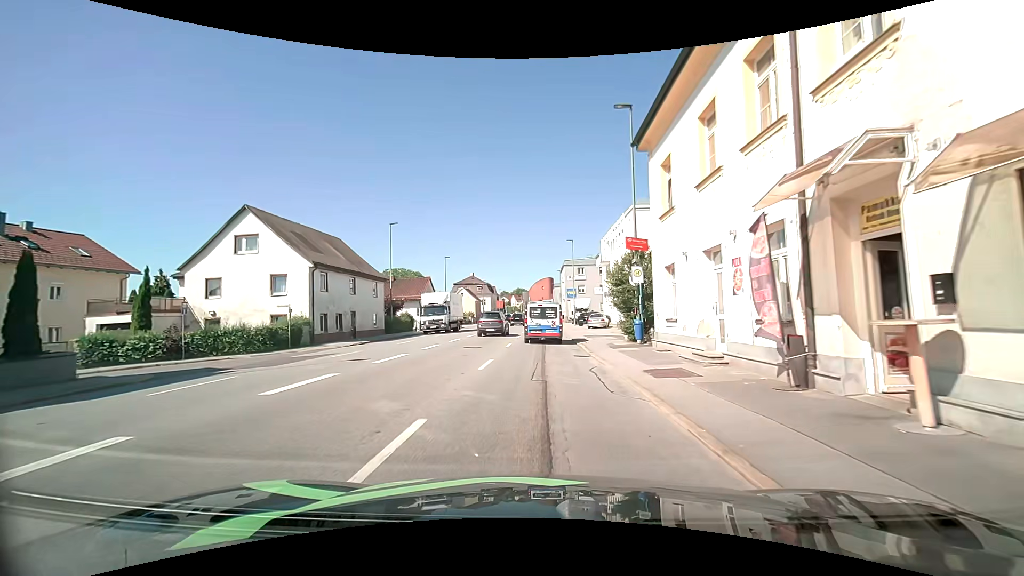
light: Day
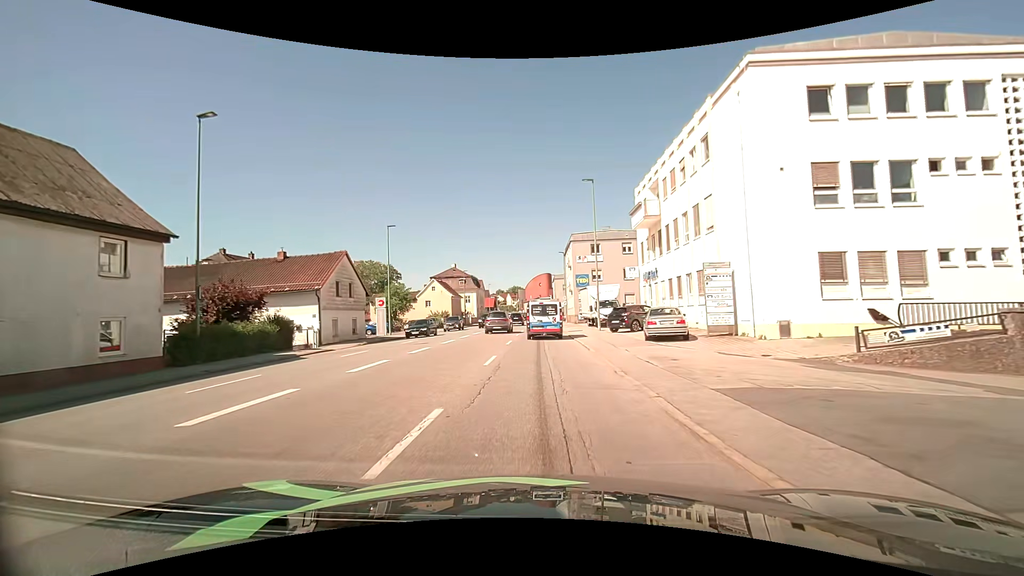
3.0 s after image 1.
(+0.2, +26.3) m; +1°
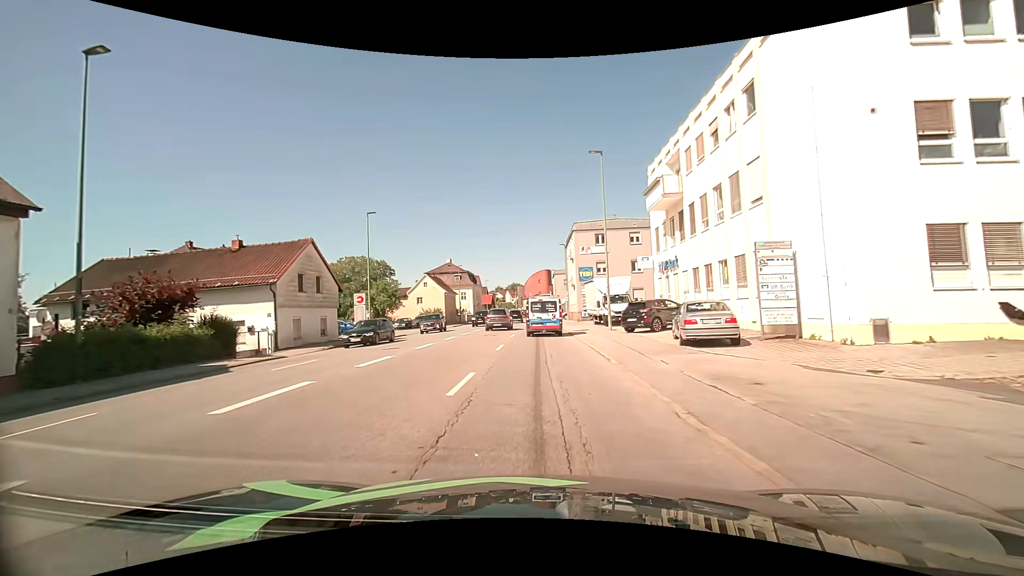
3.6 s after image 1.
(0.0, +5.2) m; 0°
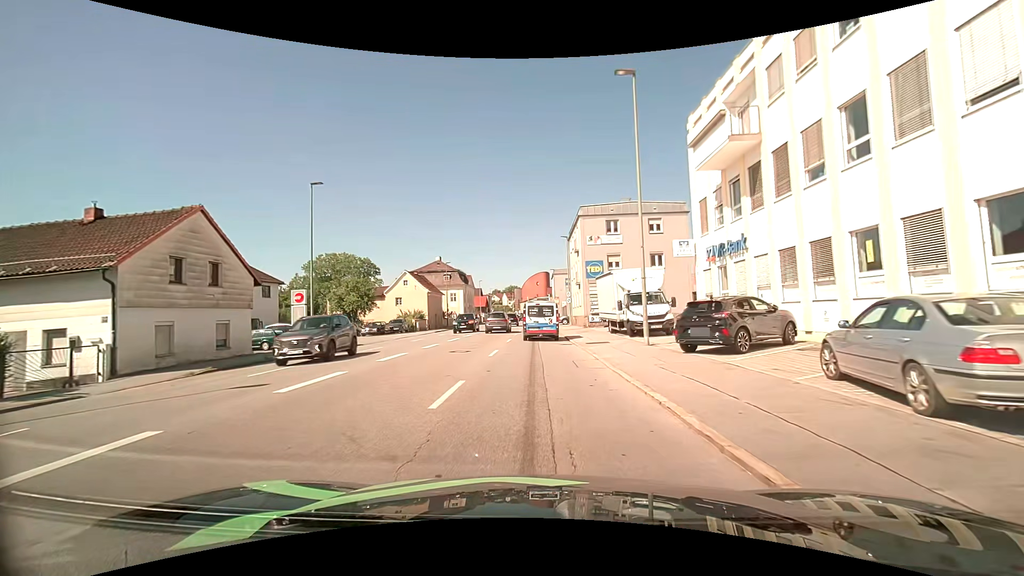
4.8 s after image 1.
(0.0, +10.0) m; 0°
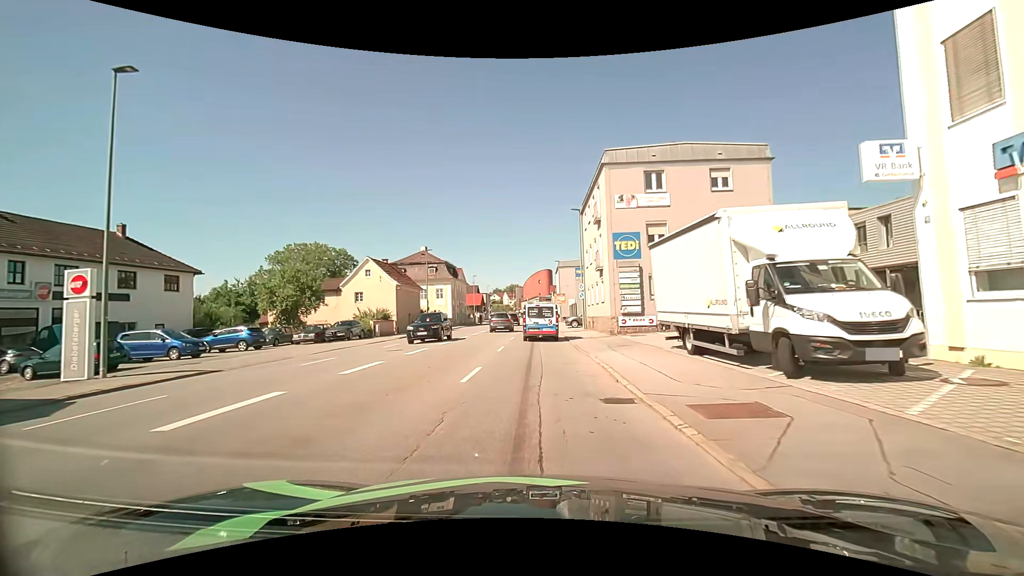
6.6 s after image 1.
(0.0, +15.1) m; -1°
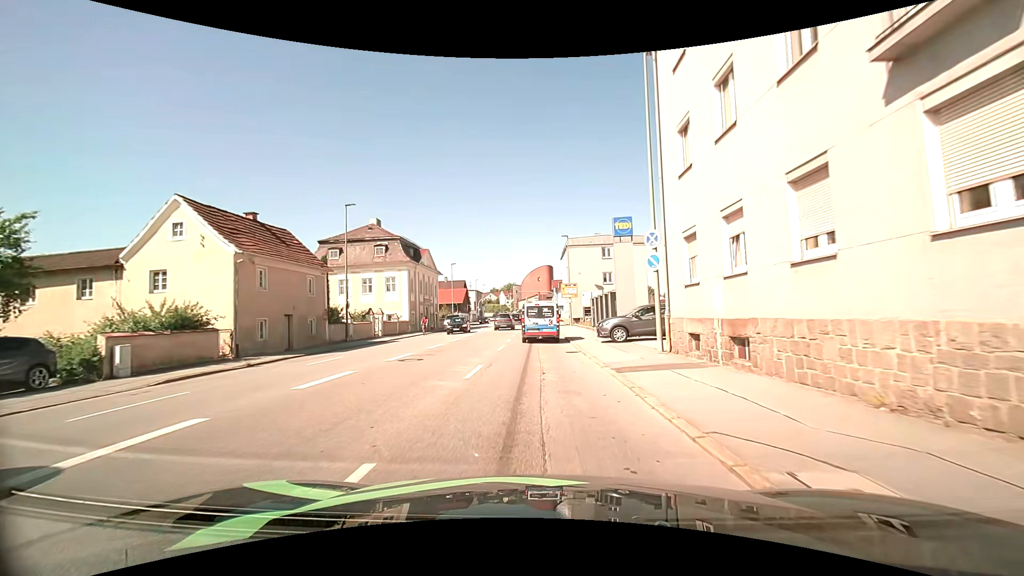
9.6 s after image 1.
(+0.2, +26.5) m; +1°
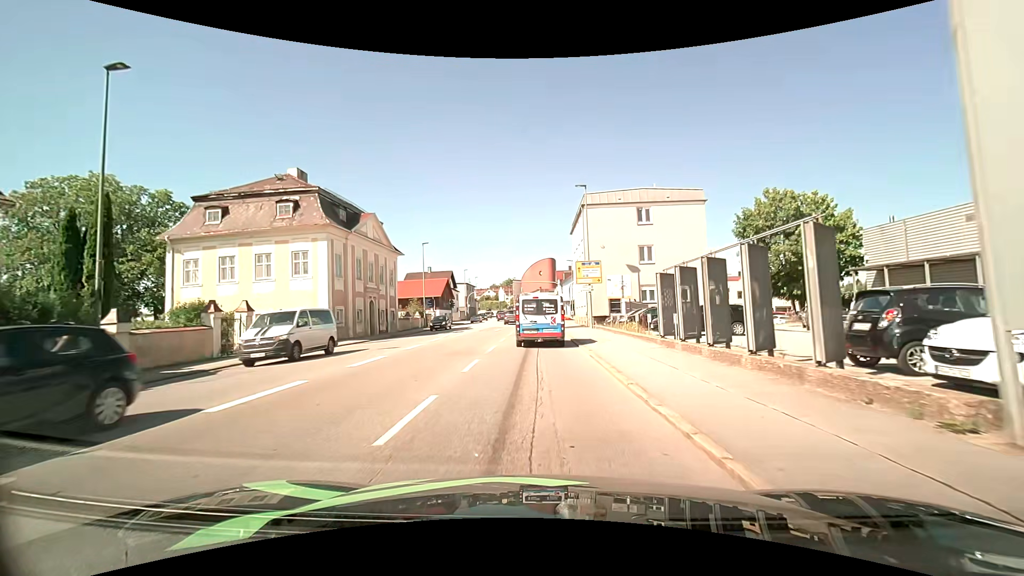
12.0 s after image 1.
(0.0, +20.6) m; 0°
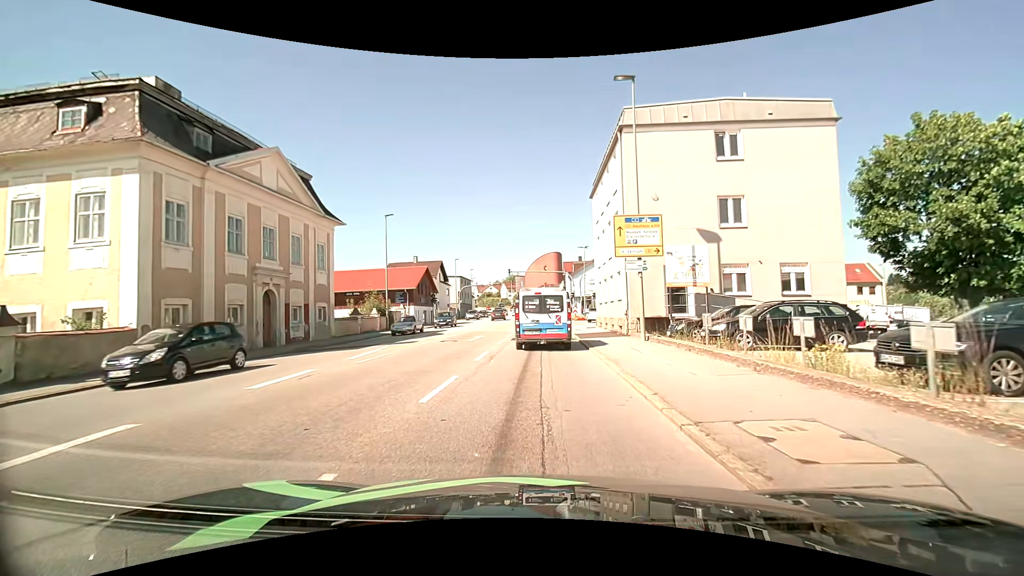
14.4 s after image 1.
(0.0, +15.8) m; -1°
(0, +10) (0, +20) (0, +30) (+1, +40) (+3, +50) (+9, +58) (+17, +64) (+26, +68) (+36, +69) (+46, +70) m
